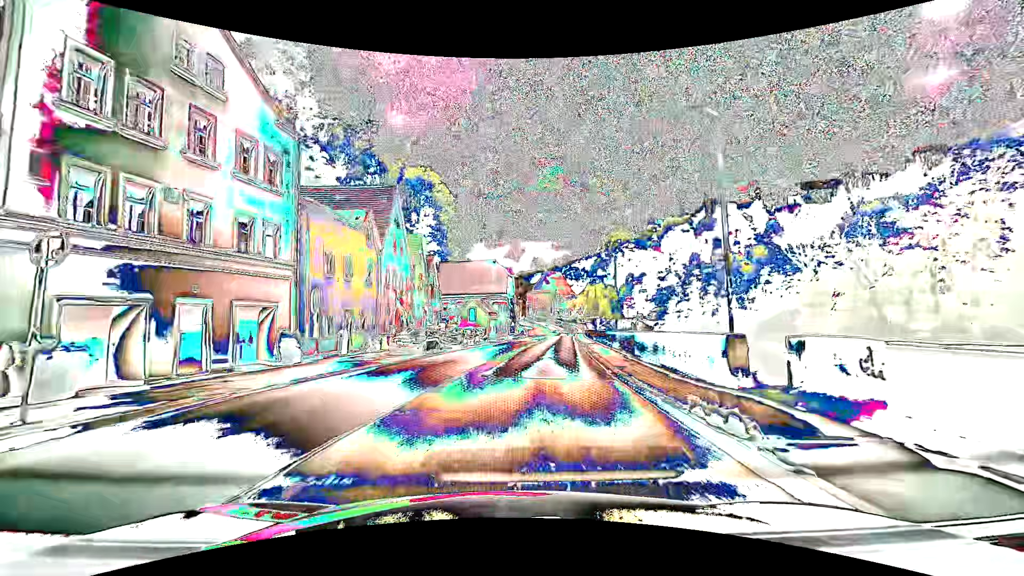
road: primary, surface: asphalt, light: Day
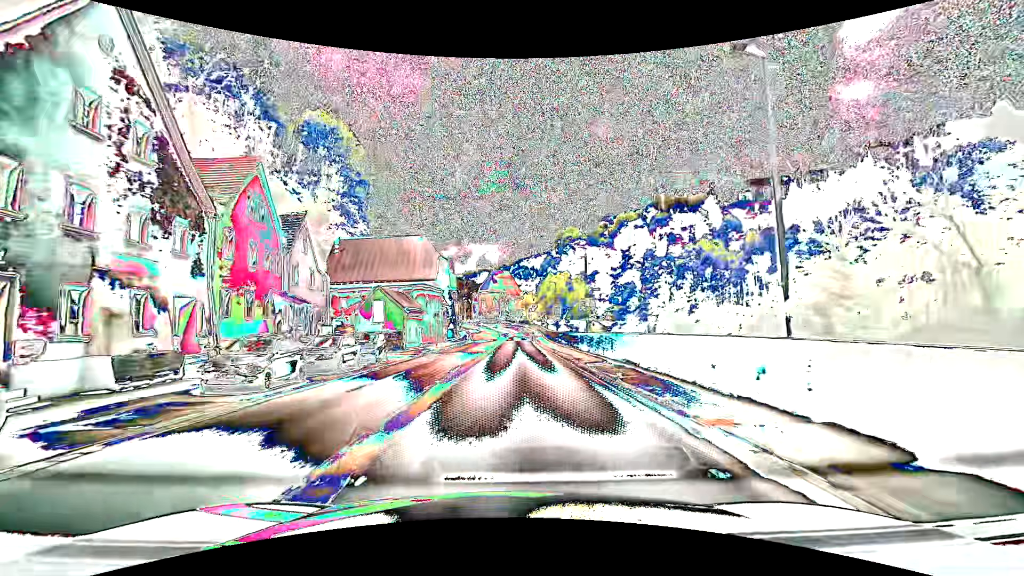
(+1.5, +23.8) m; +6°
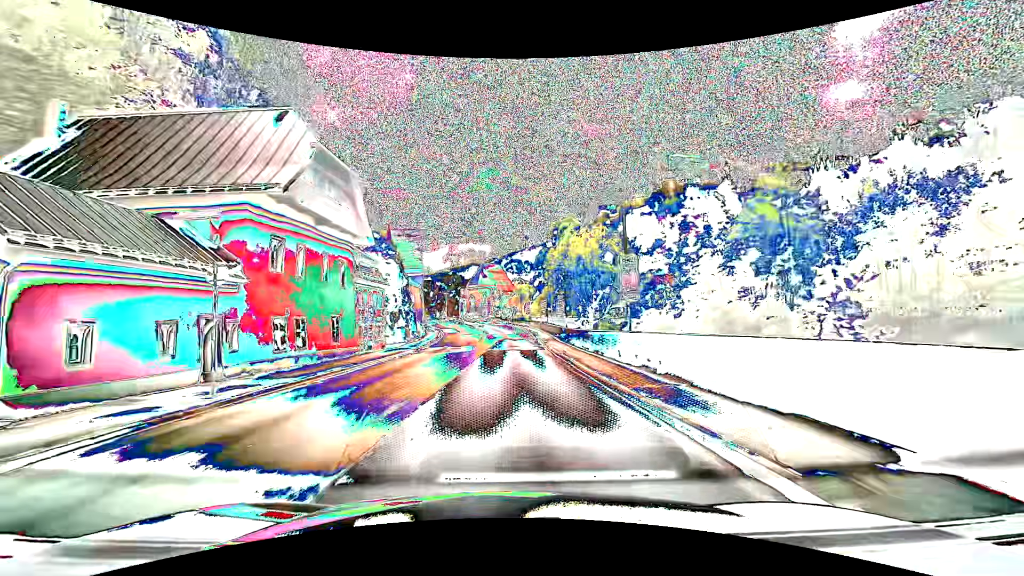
(+0.6, +32.9) m; +1°
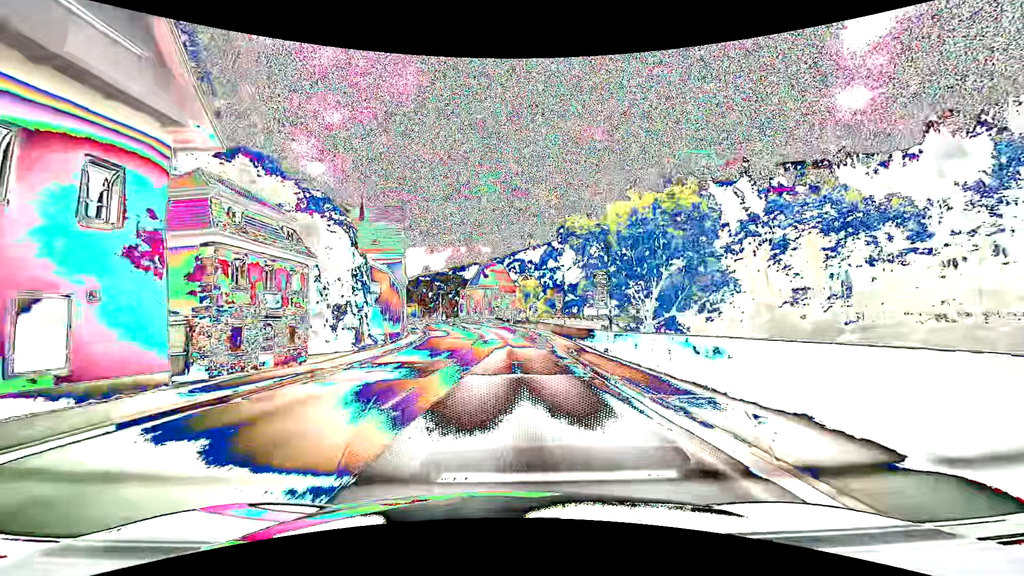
(-0.1, +16.7) m; 0°
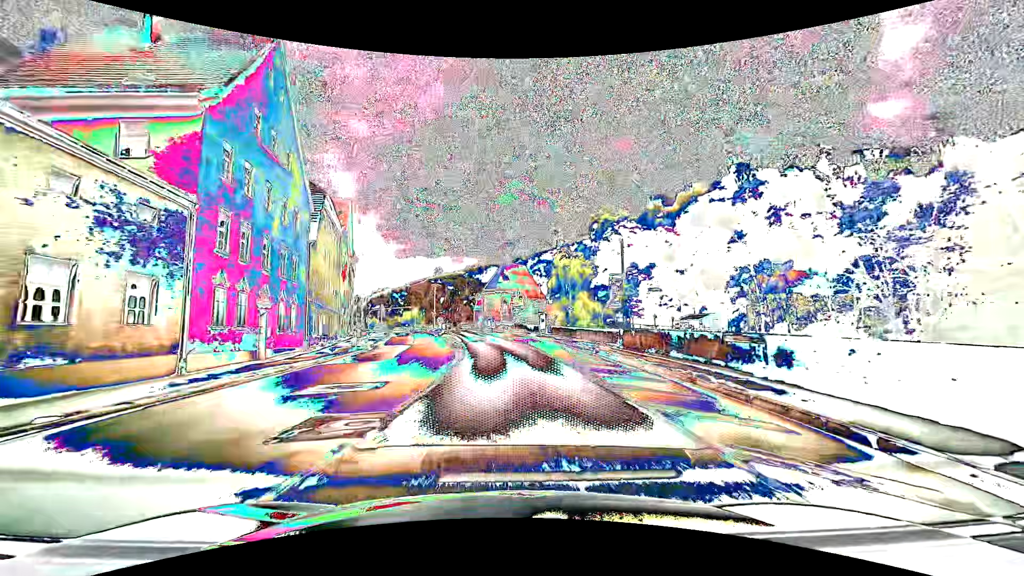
(-0.7, +42.3) m; -2°
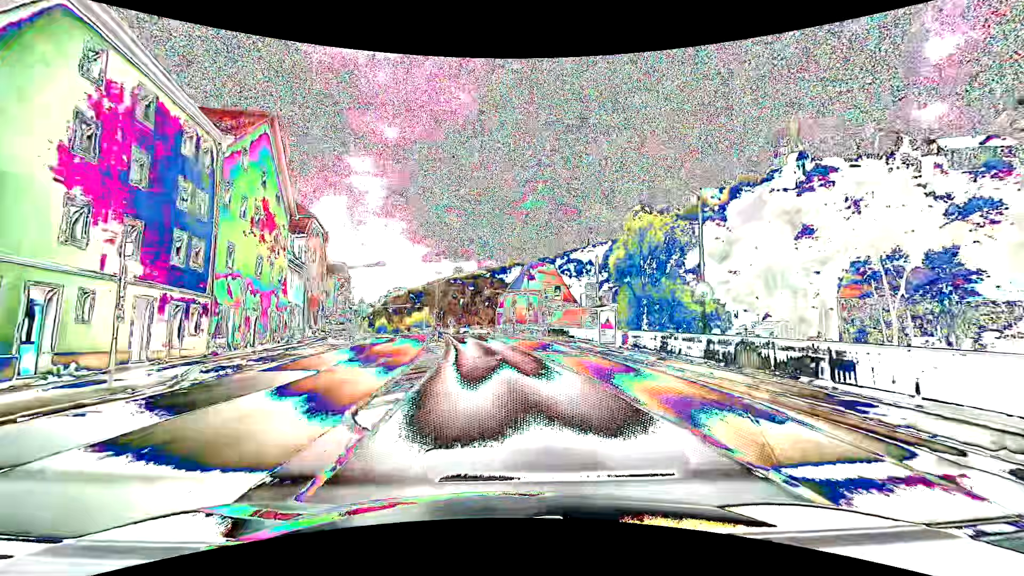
(-0.6, +24.2) m; -3°
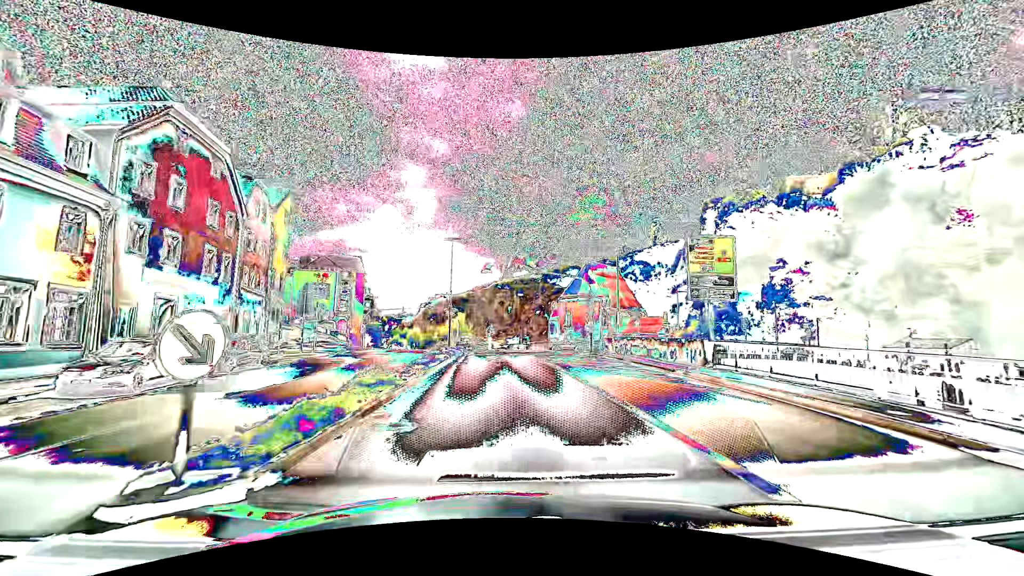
(-1.4, +29.7) m; -6°
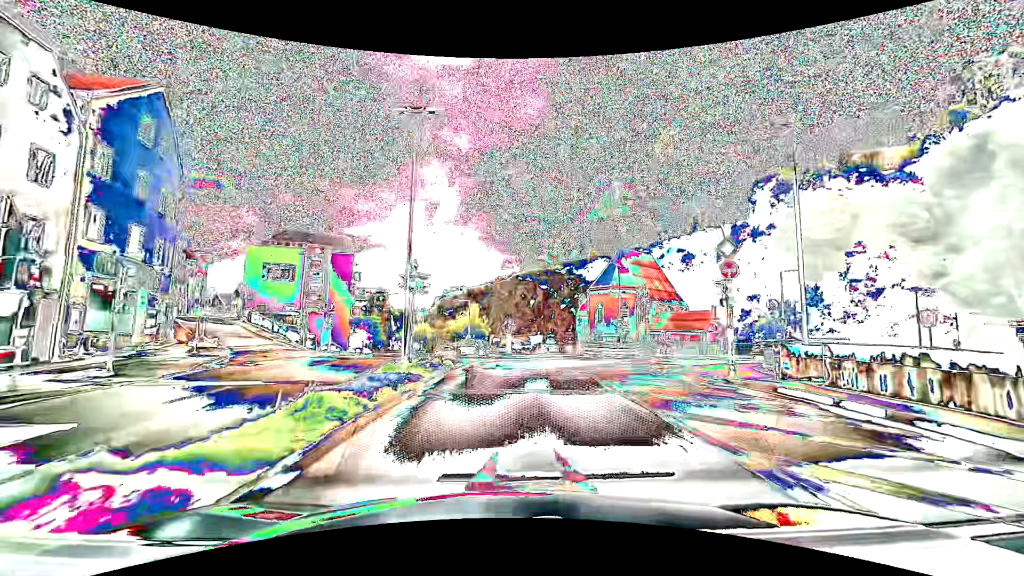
(-0.4, +20.2) m; -2°
(0, +10) (+1, +20) (+6, +29) (+14, +35) (+23, +38) (+33, +41) (+42, +43) (+52, +46) (+61, +50) (+67, +58) m
